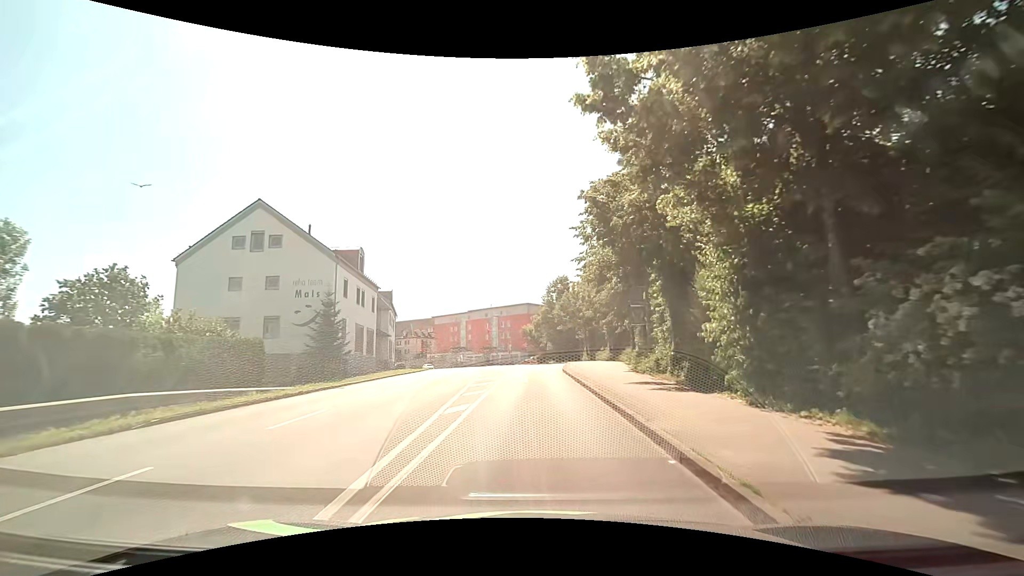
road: tertiary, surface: asphalt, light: Day
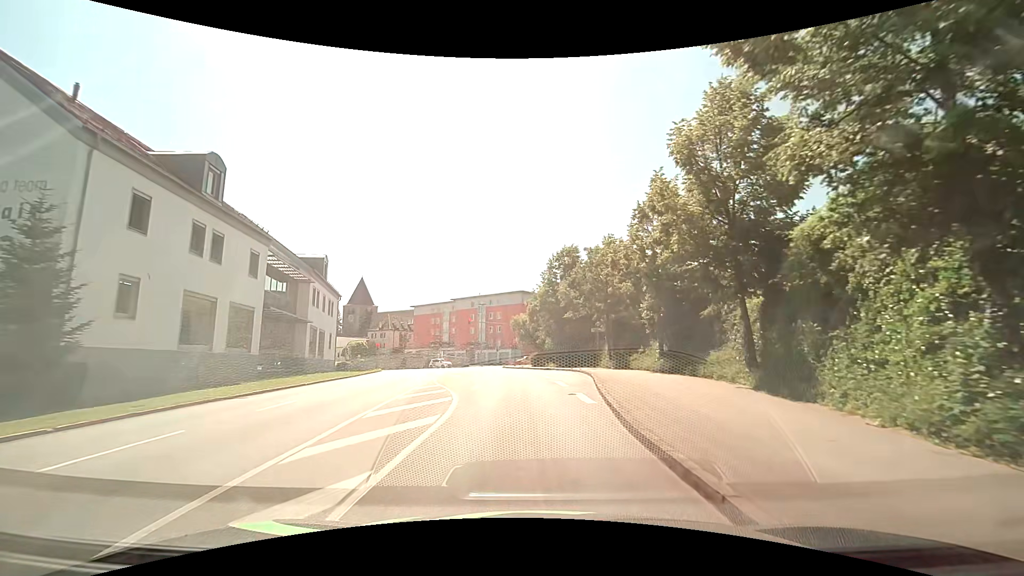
(+0.1, +21.0) m; +1°
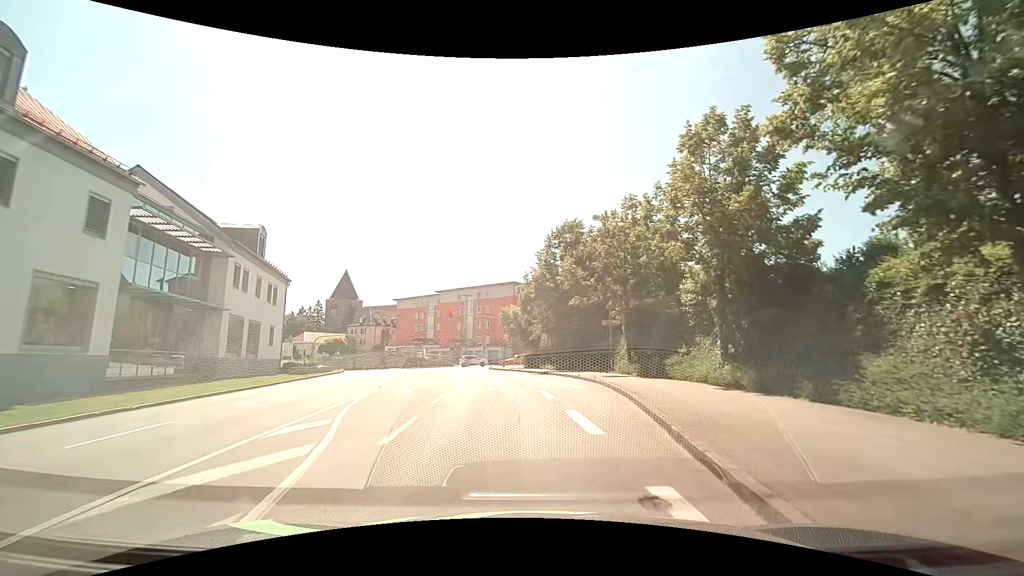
(0.0, +10.1) m; 0°
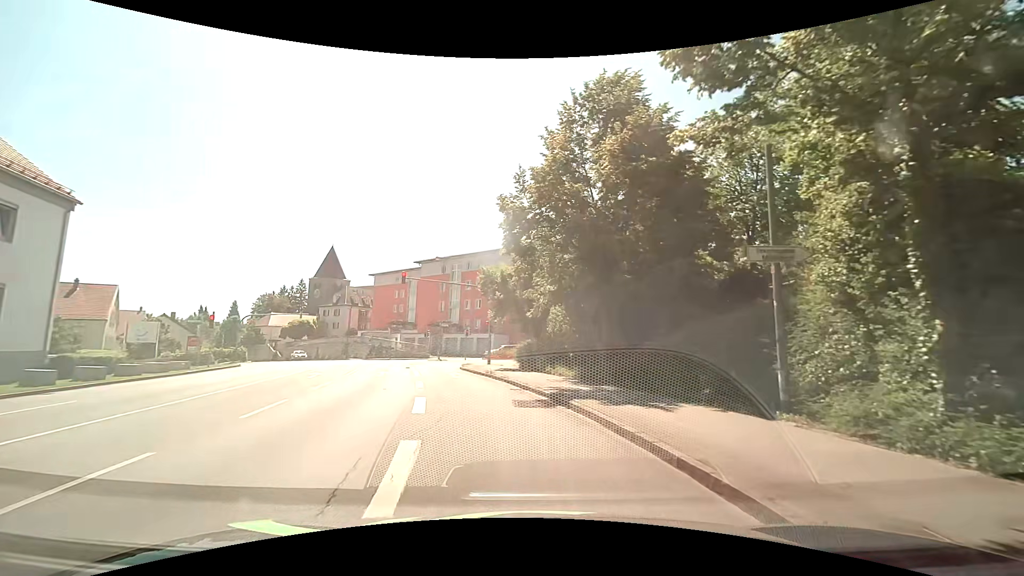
(+0.4, +21.6) m; -1°
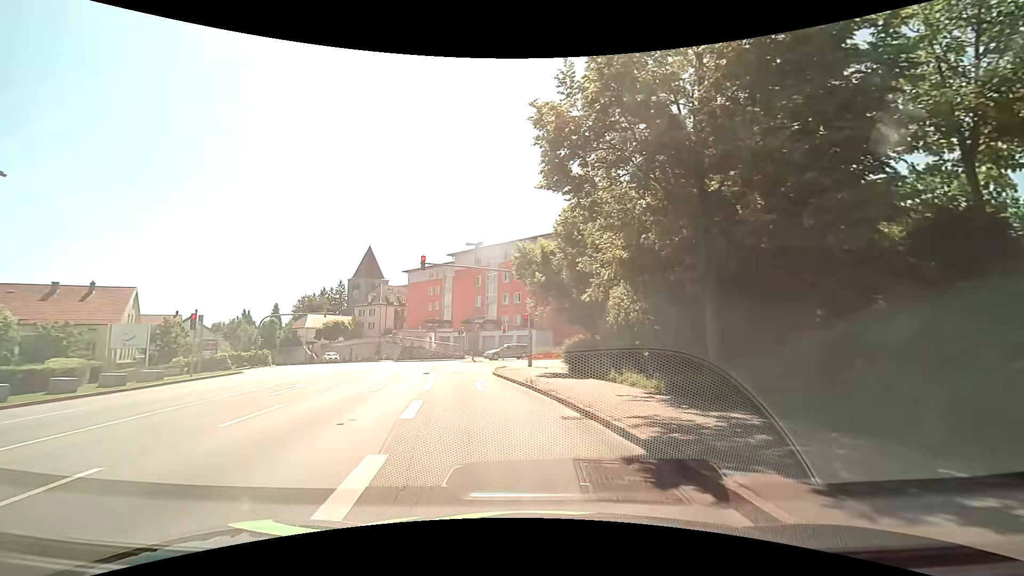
(-0.2, +6.8) m; -4°
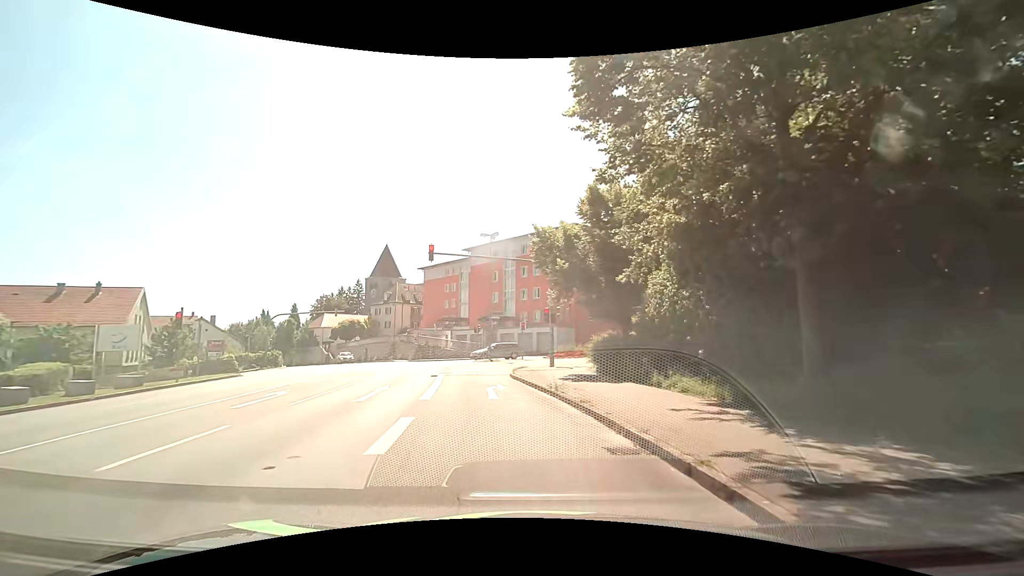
(-0.1, +3.1) m; -2°
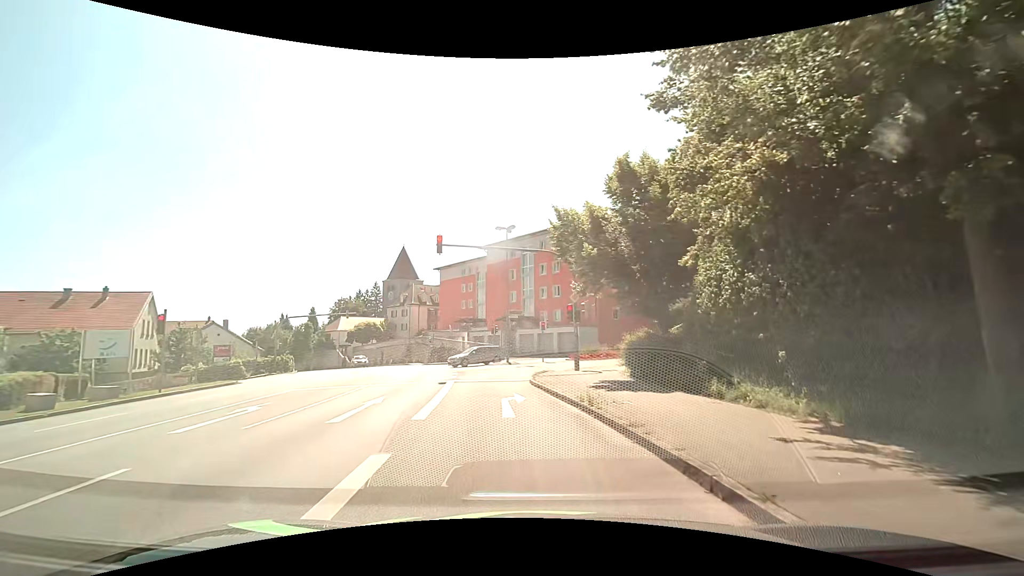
(-0.1, +2.9) m; -4°
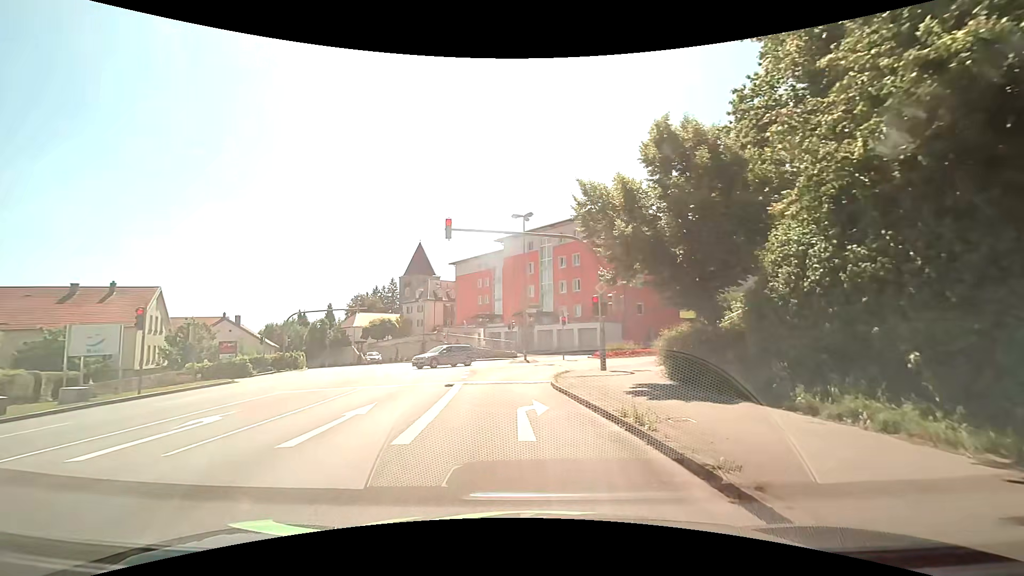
(0.0, +2.6) m; -2°
